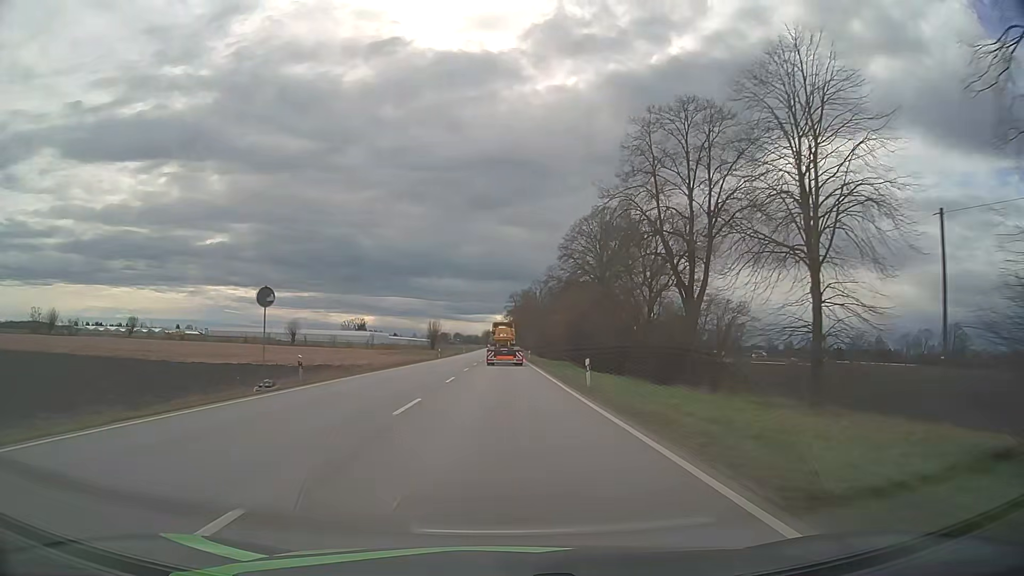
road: primary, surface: asphalt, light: Day
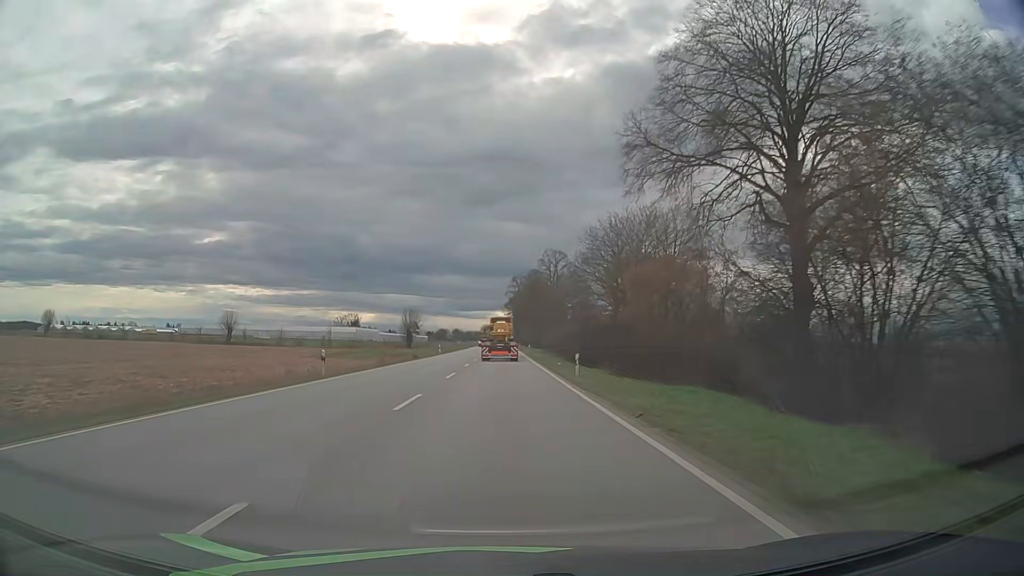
(0.0, +47.8) m; 0°
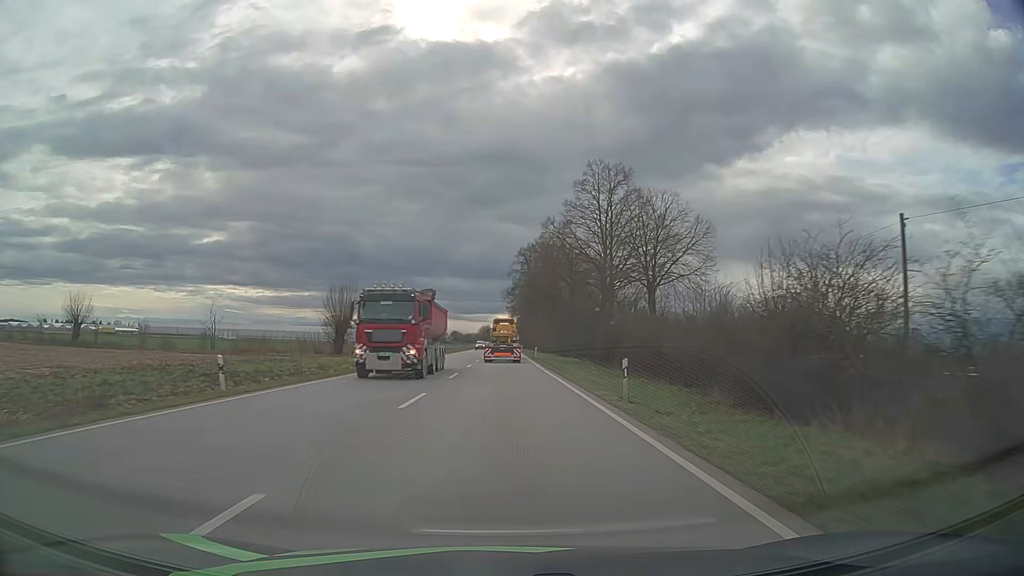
(0.0, +59.6) m; 0°
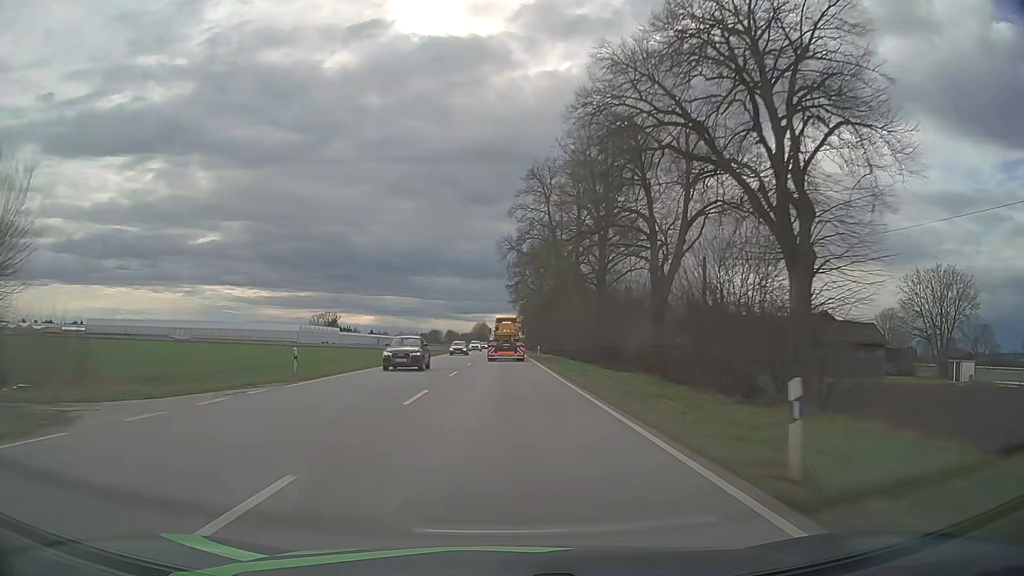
(-0.1, +59.4) m; 0°
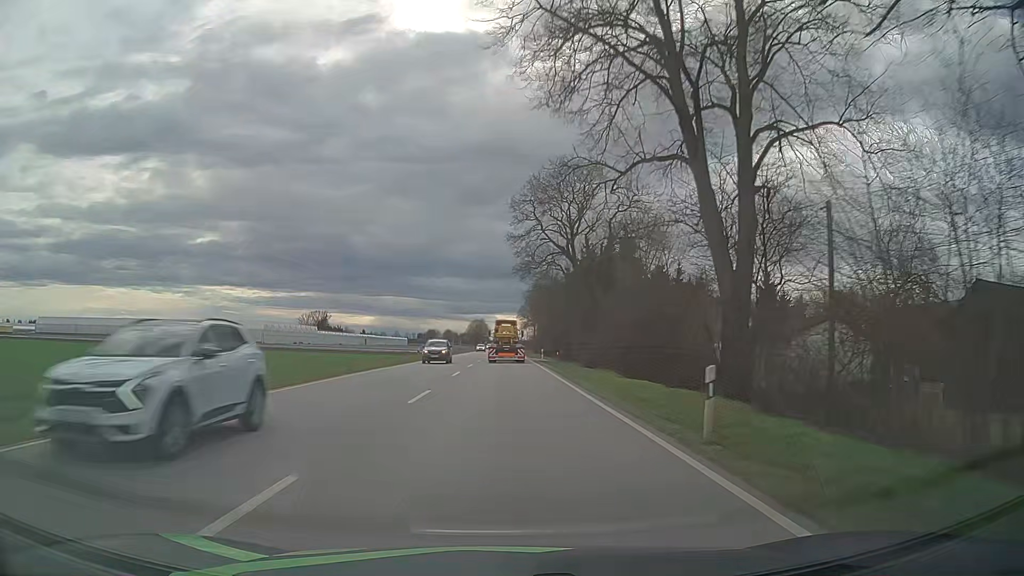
(-0.1, +47.4) m; 0°
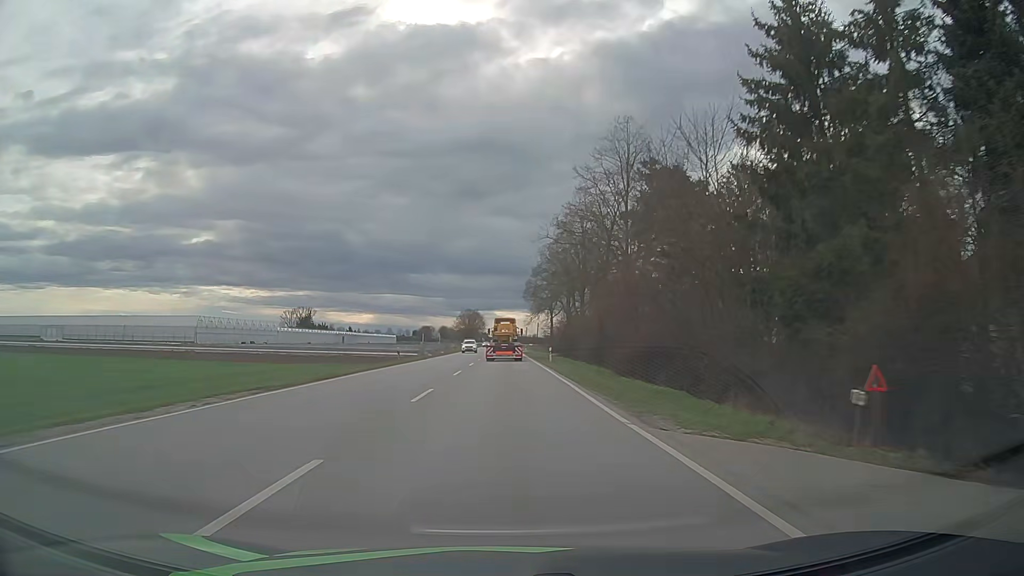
(+0.4, +59.6) m; 0°
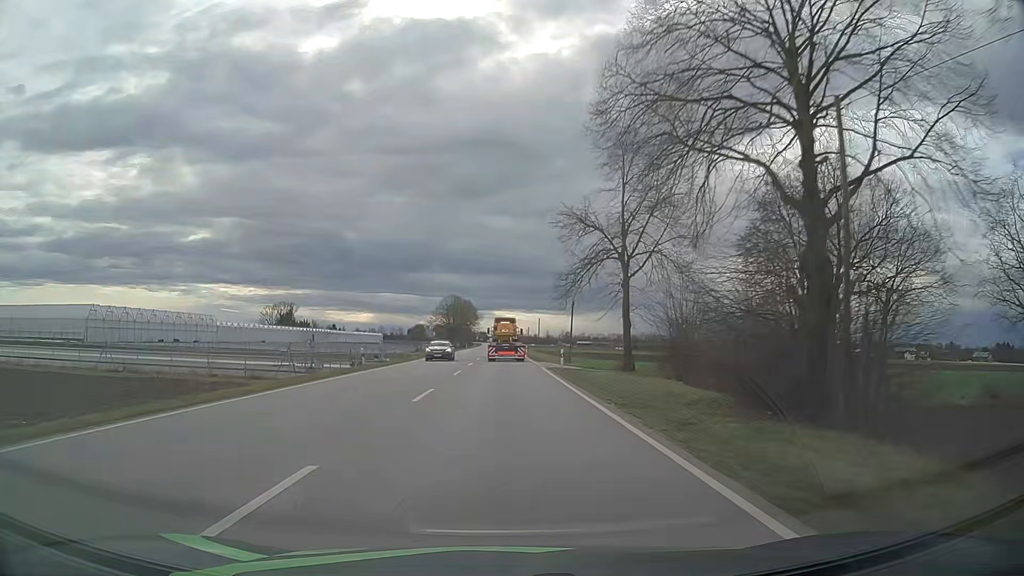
(+0.1, +60.1) m; 0°
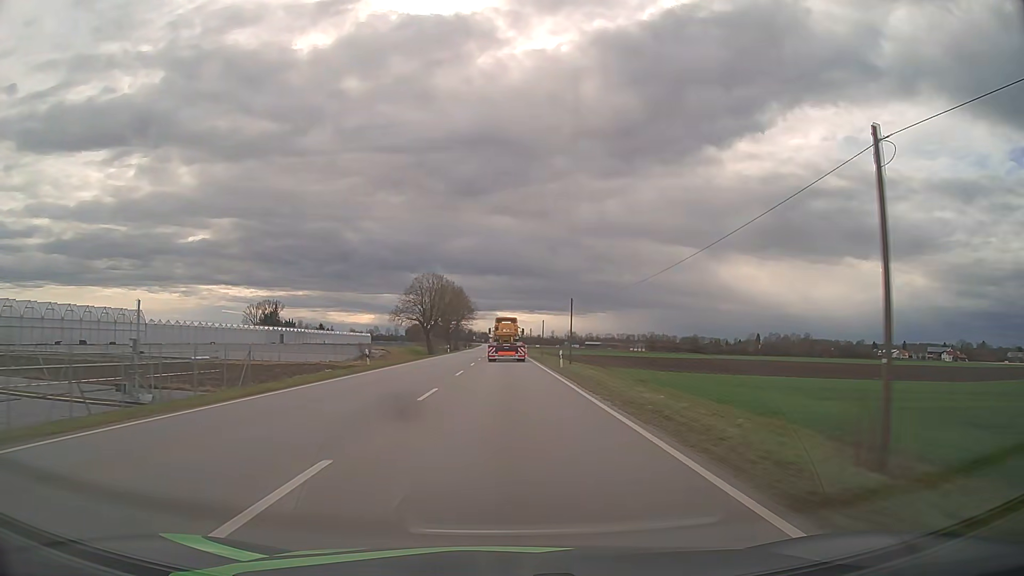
(-0.2, +48.0) m; 0°
(0, +10) (0, +20) (0, +30) (0, +40) (0, +50) (0, +60) (0, +70) (0, +80) (0, +90) (0, +100) m
